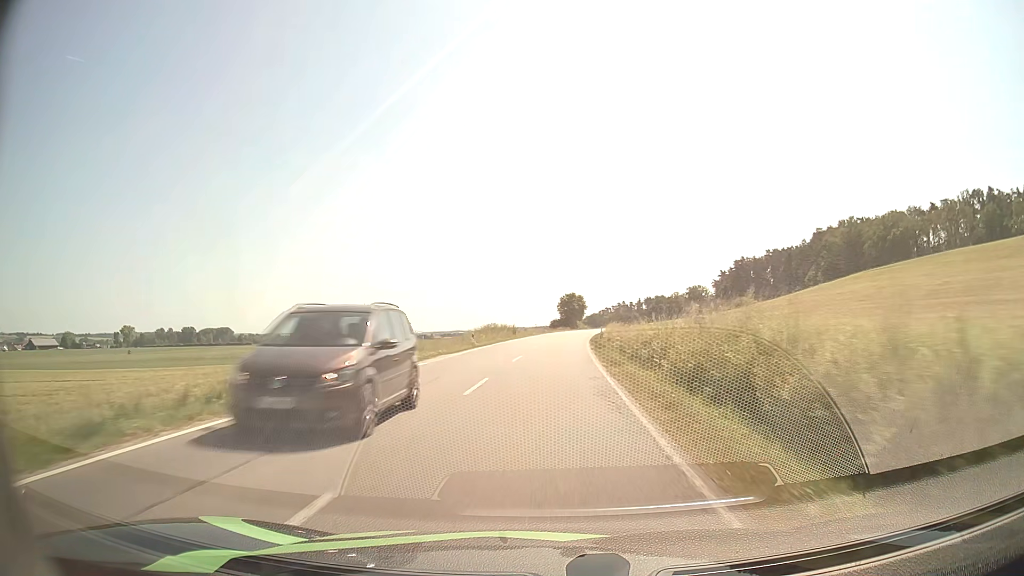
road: secondary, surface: asphalt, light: Day
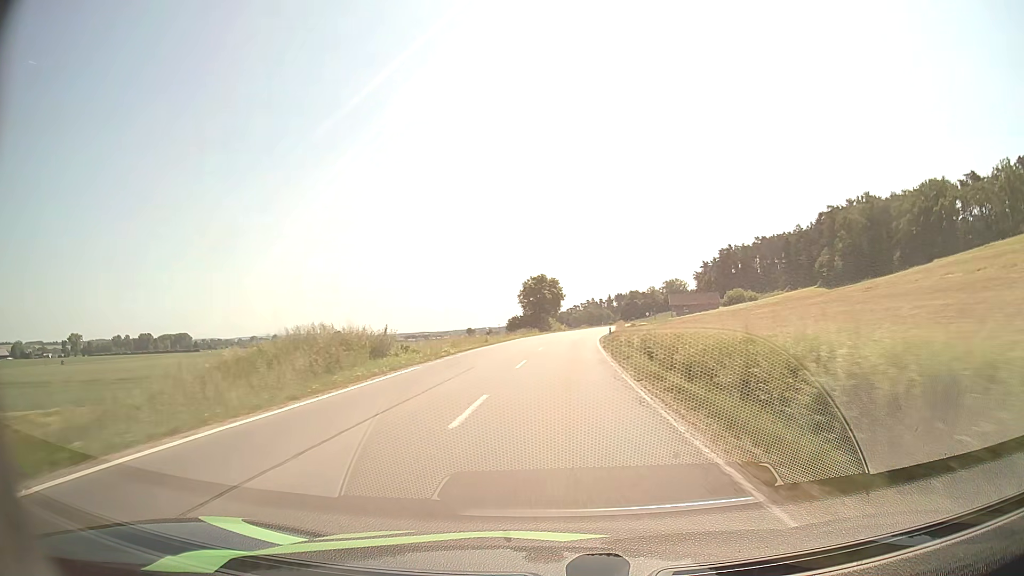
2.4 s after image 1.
(+1.1, +49.3) m; +3°
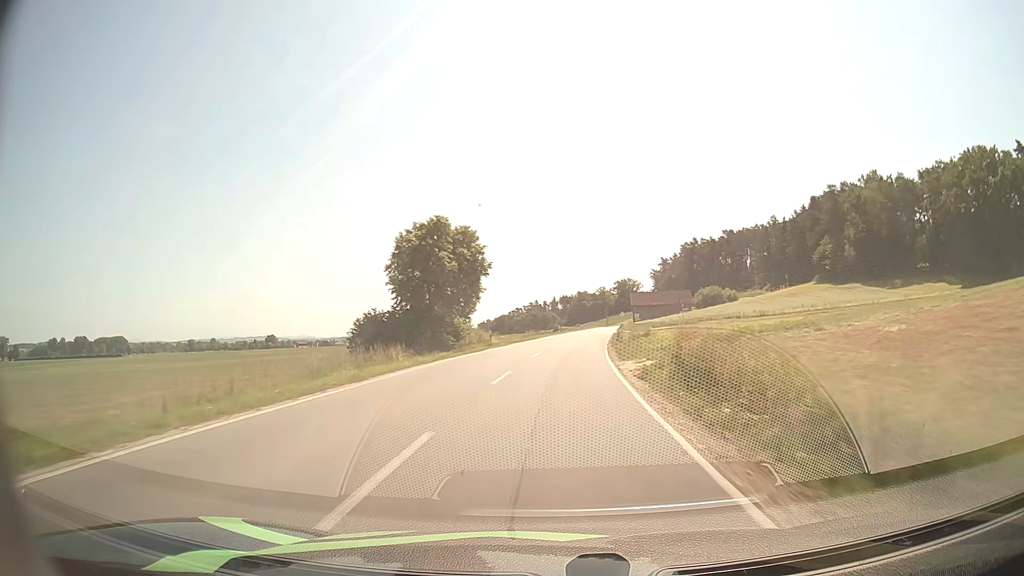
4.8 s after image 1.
(+2.1, +50.0) m; +5°
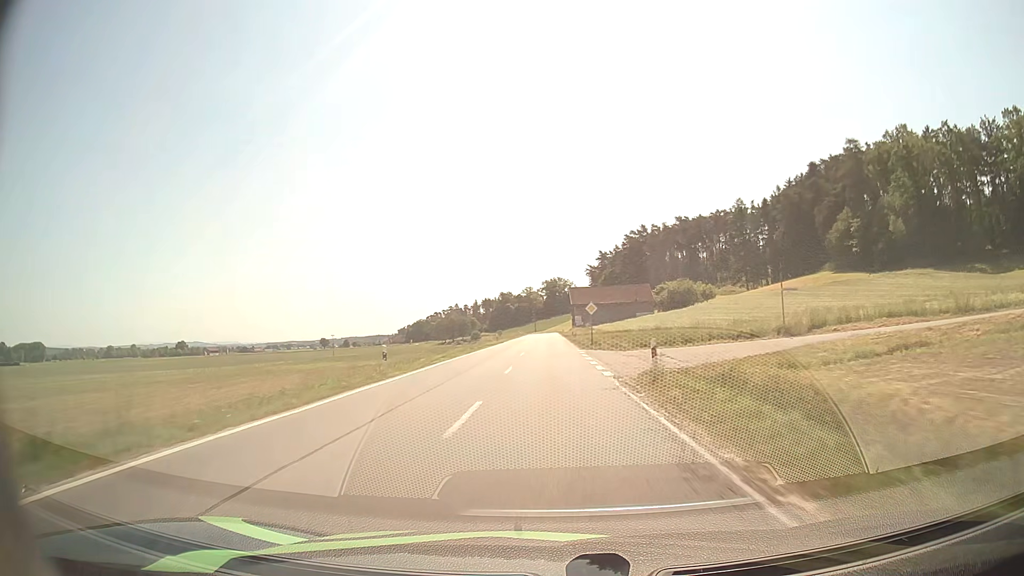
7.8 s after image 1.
(+4.1, +63.7) m; +7°
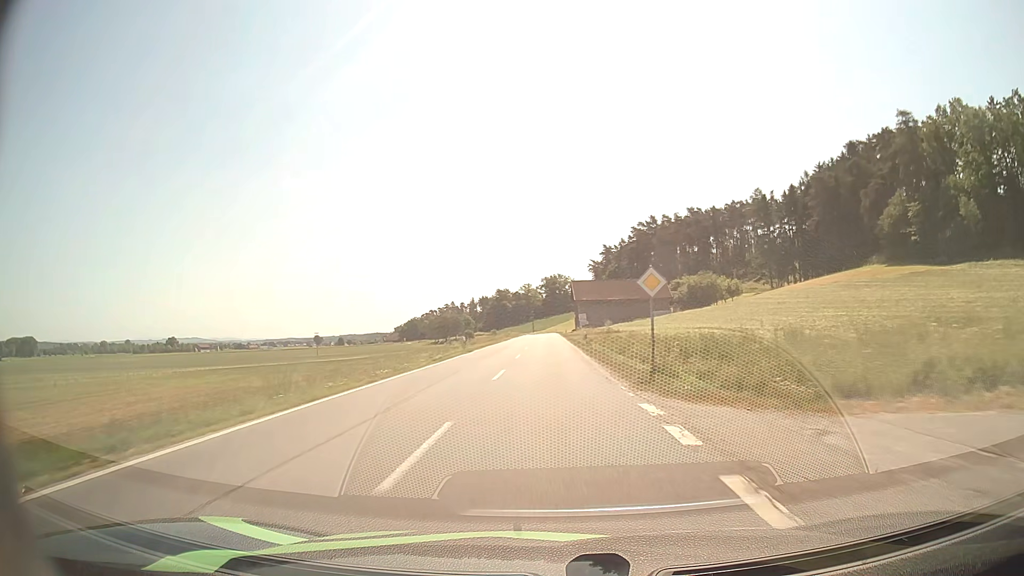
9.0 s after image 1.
(0.0, +25.7) m; 0°
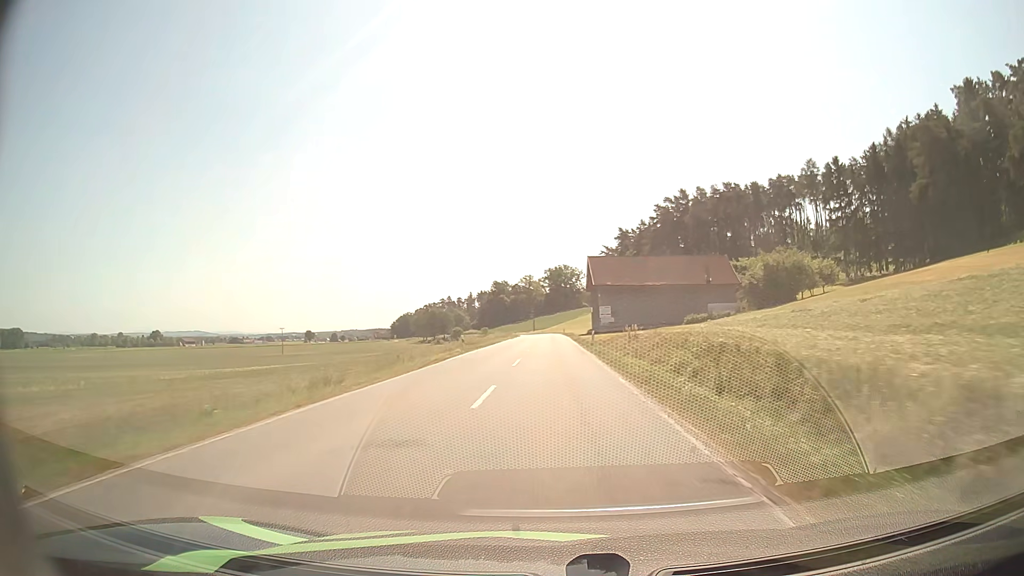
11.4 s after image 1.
(0.0, +51.8) m; 0°
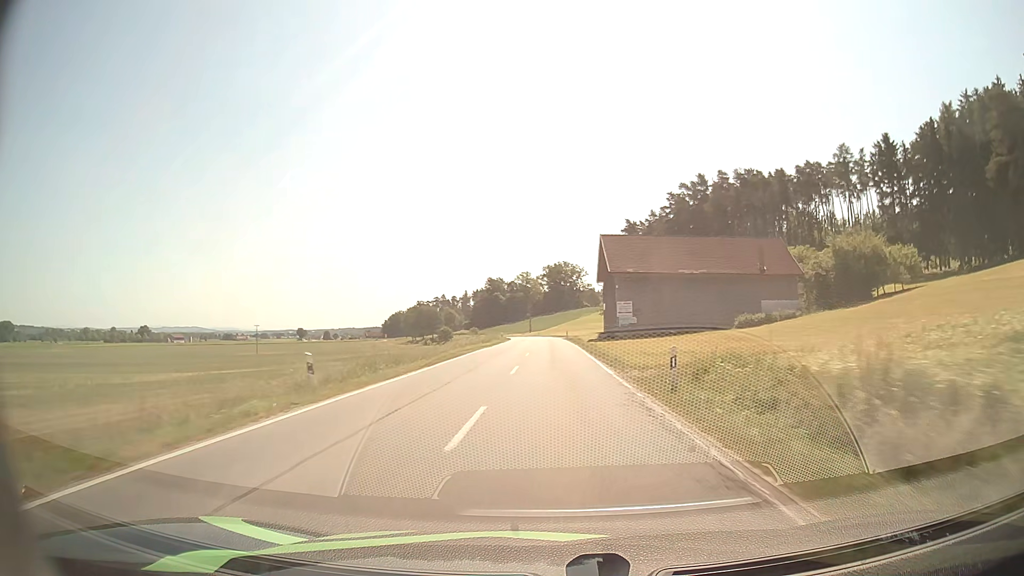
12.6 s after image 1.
(0.0, +26.0) m; 0°
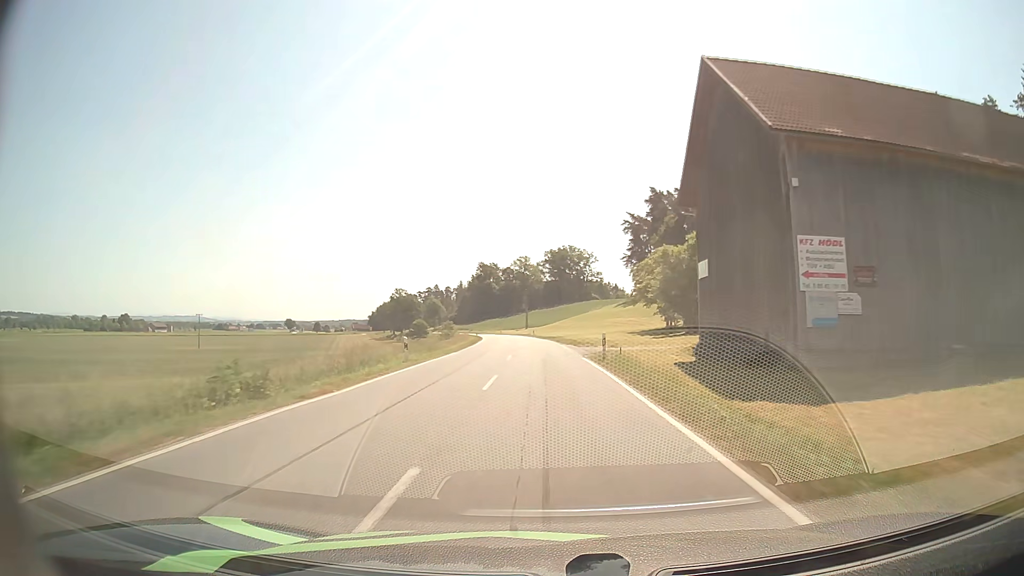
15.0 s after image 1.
(+0.1, +51.1) m; 0°
(0, +10) (0, +20) (0, +30) (-1, +40) (-1, +50) (-2, +60) (-3, +70) (-3, +80) (-4, +90) (-6, +100) m
